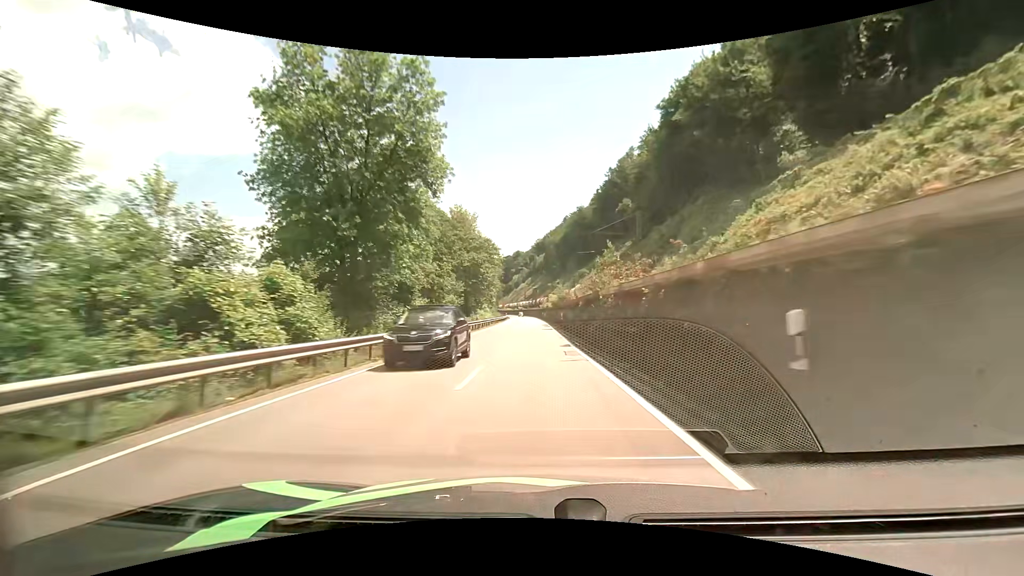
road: primary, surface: asphalt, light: Day
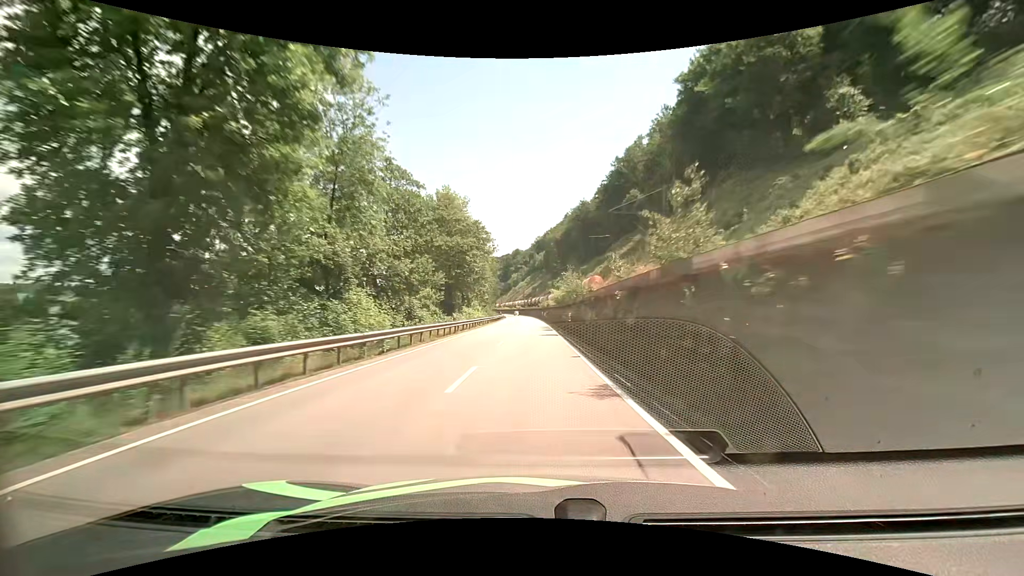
(+0.1, +12.3) m; 0°
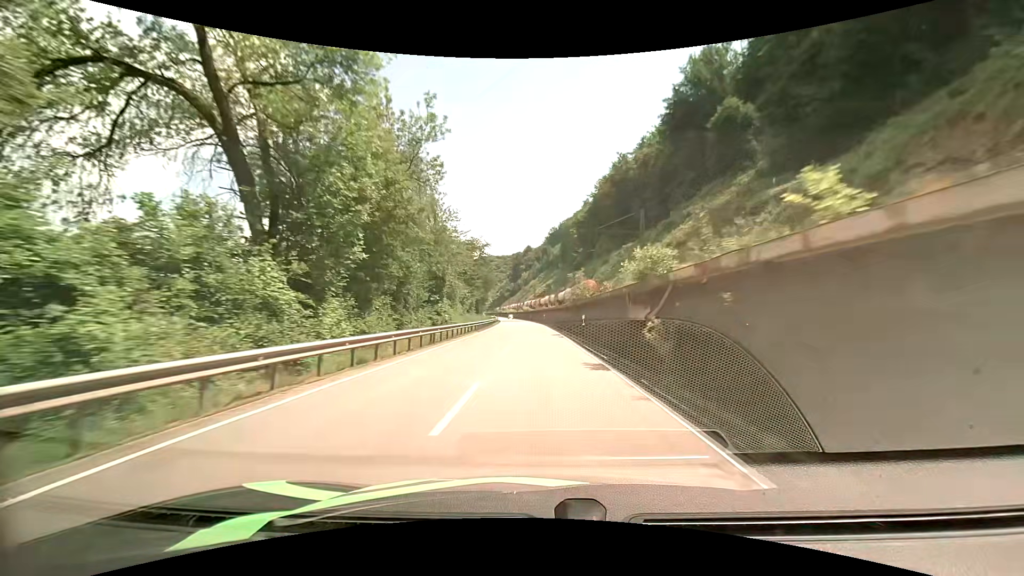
(-0.9, +62.6) m; -2°
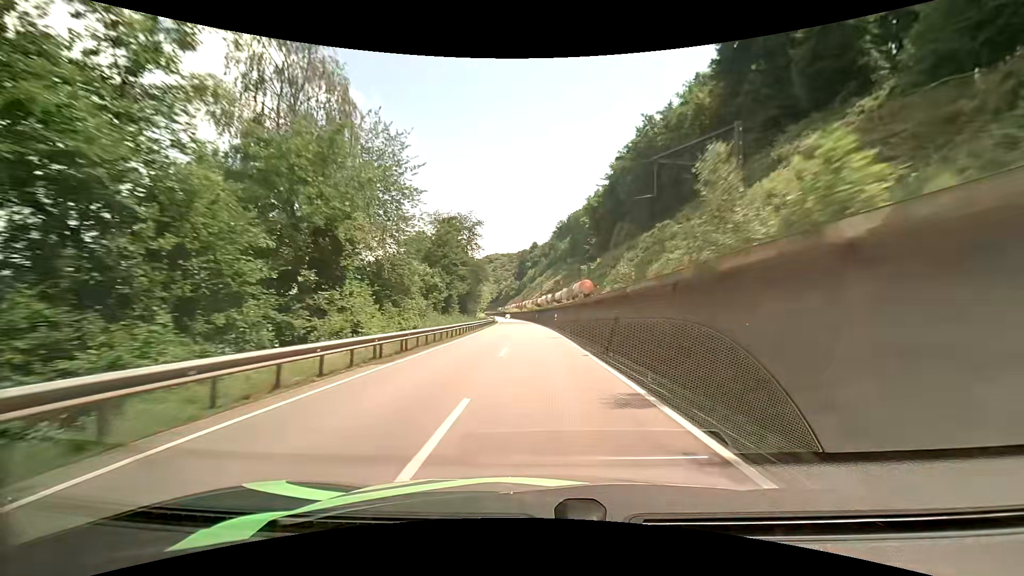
(-0.1, +25.7) m; -1°
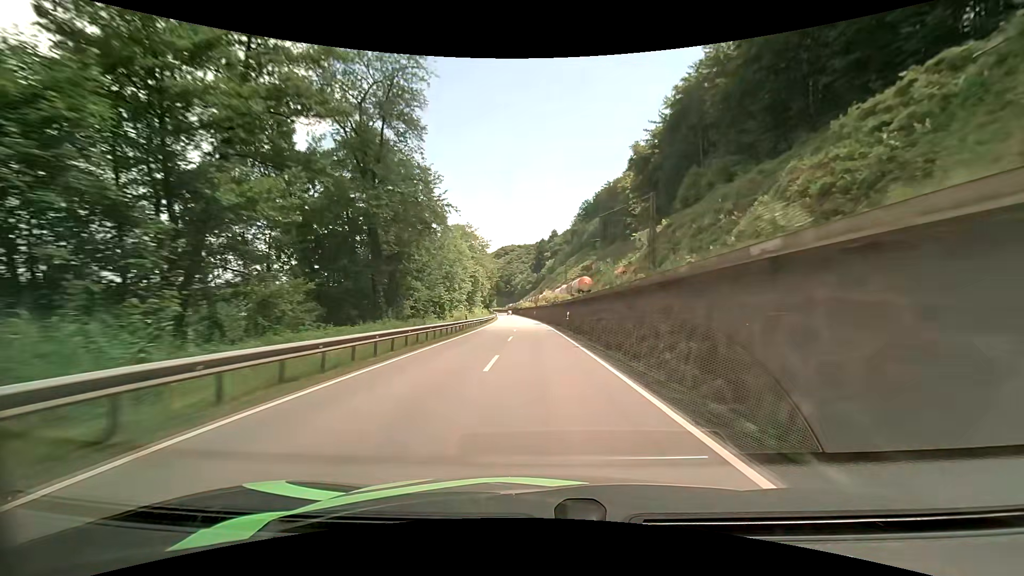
(-0.8, +52.3) m; -2°
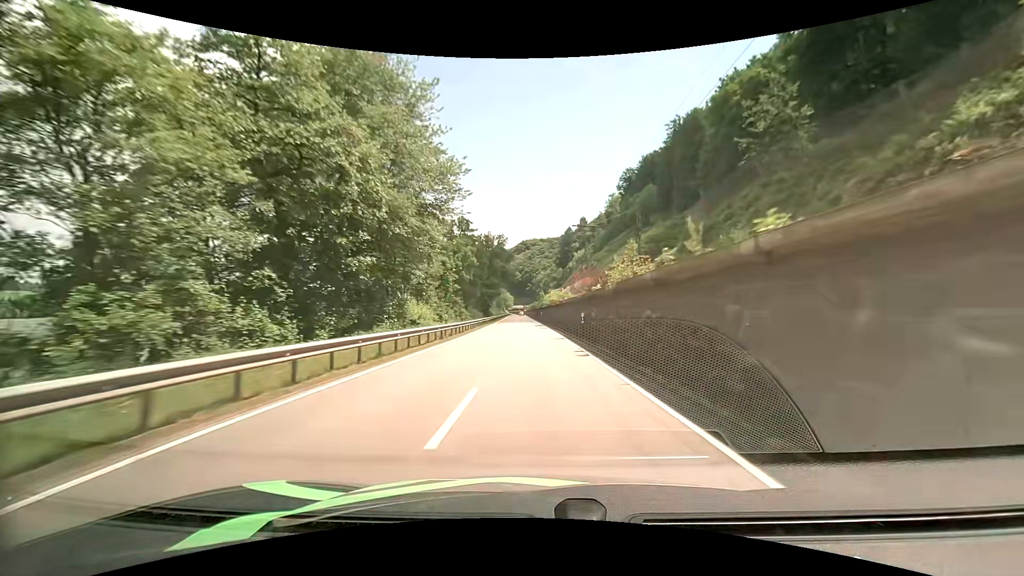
(-1.9, +66.1) m; -3°
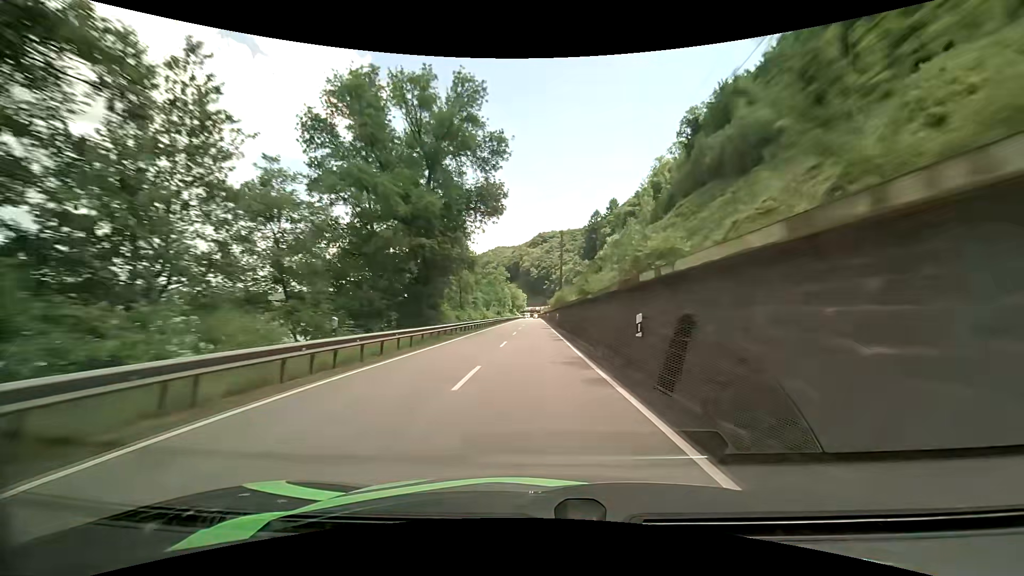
(-1.4, +68.0) m; -2°
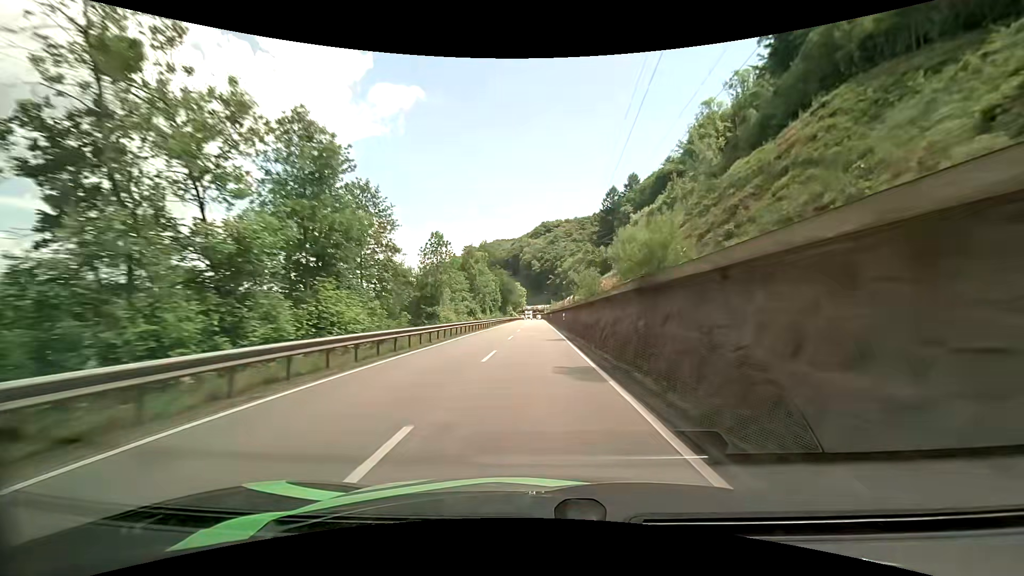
(-0.2, +54.5) m; -1°
(0, +10) (0, +20) (0, +30) (0, +40) (0, +50) (0, +60) (+1, +70) (+1, +80) (+1, +90) (+1, +100) m
